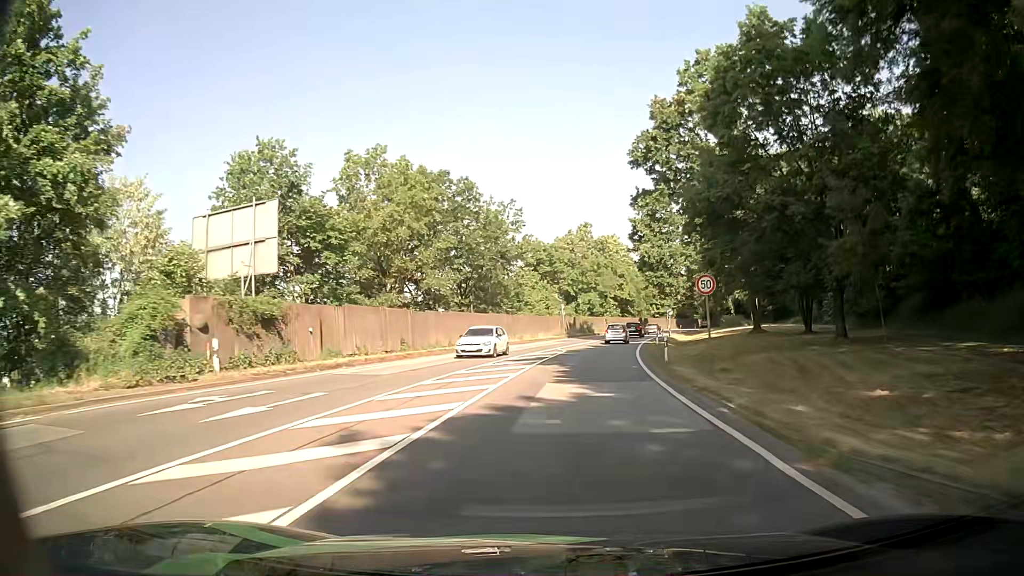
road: primary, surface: asphalt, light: Day
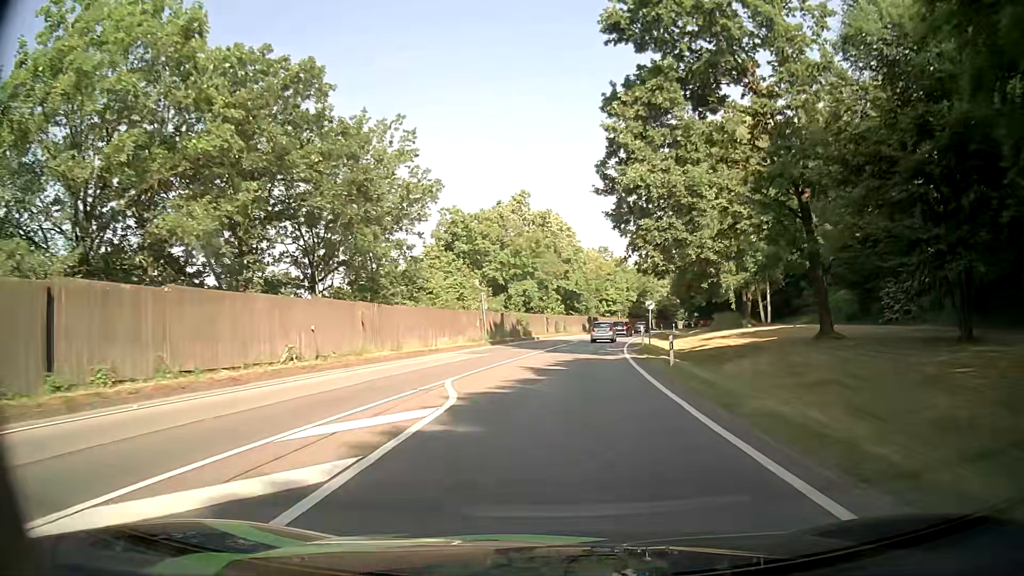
(+1.2, +25.0) m; +6°
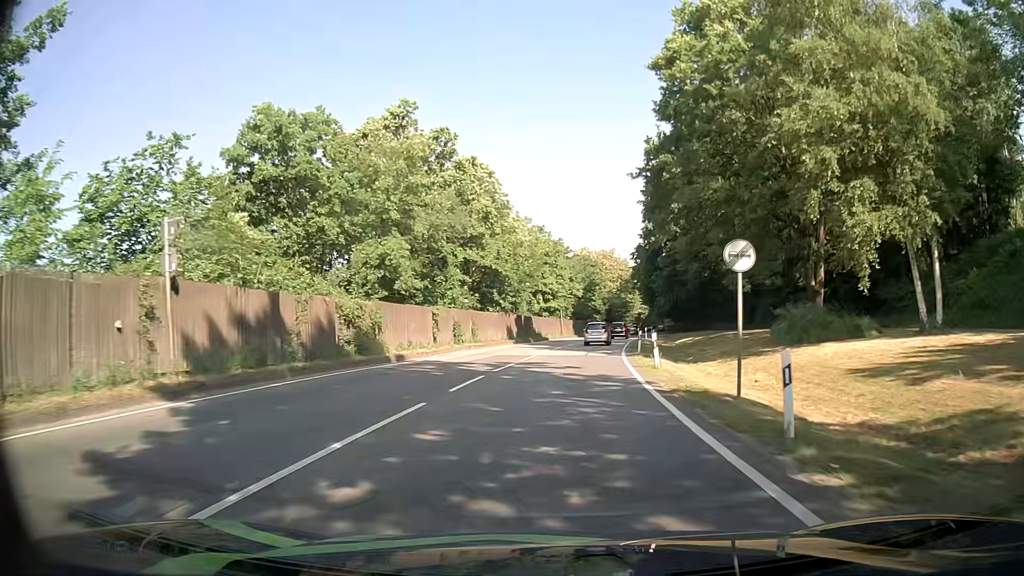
(+1.8, +33.0) m; +6°
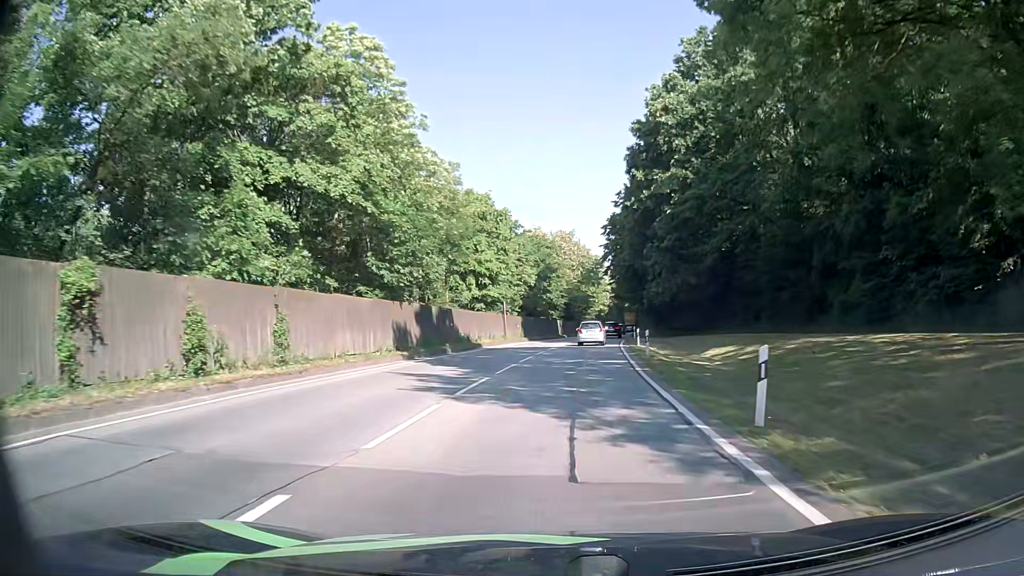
(+0.7, +24.5) m; +3°
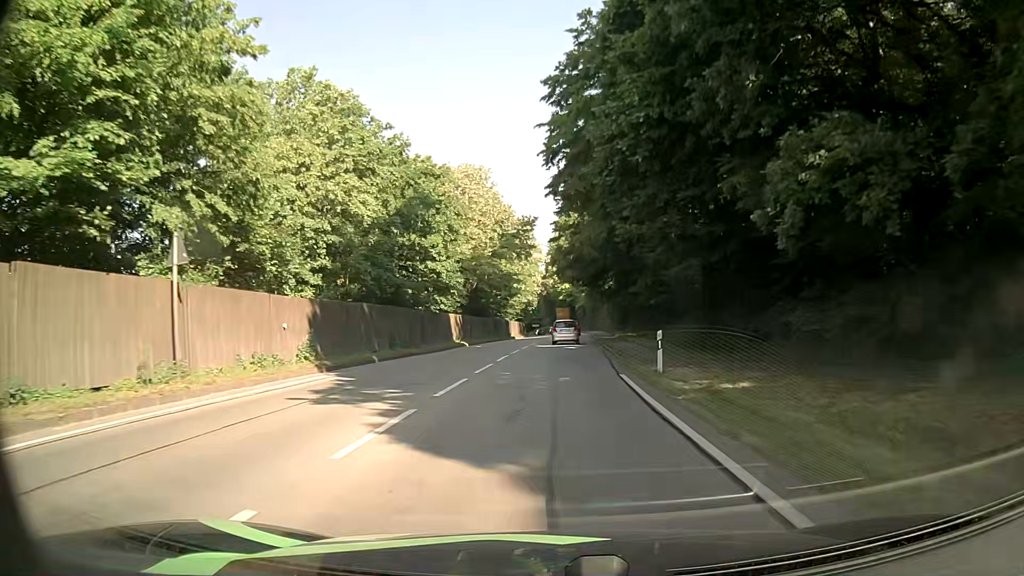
(+2.7, +40.5) m; +7°
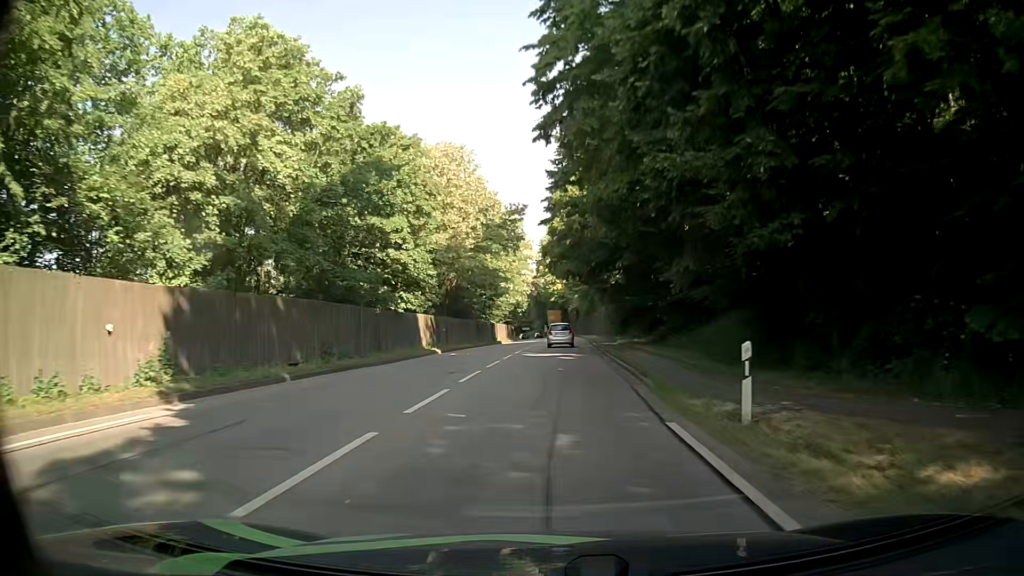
(+0.1, +8.1) m; +1°
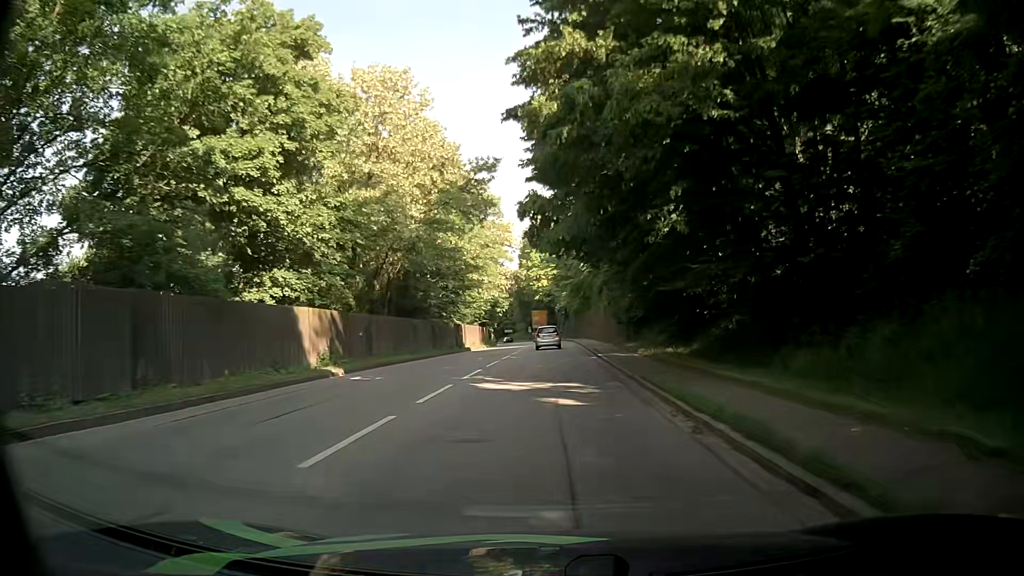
(0.0, +16.2) m; +1°
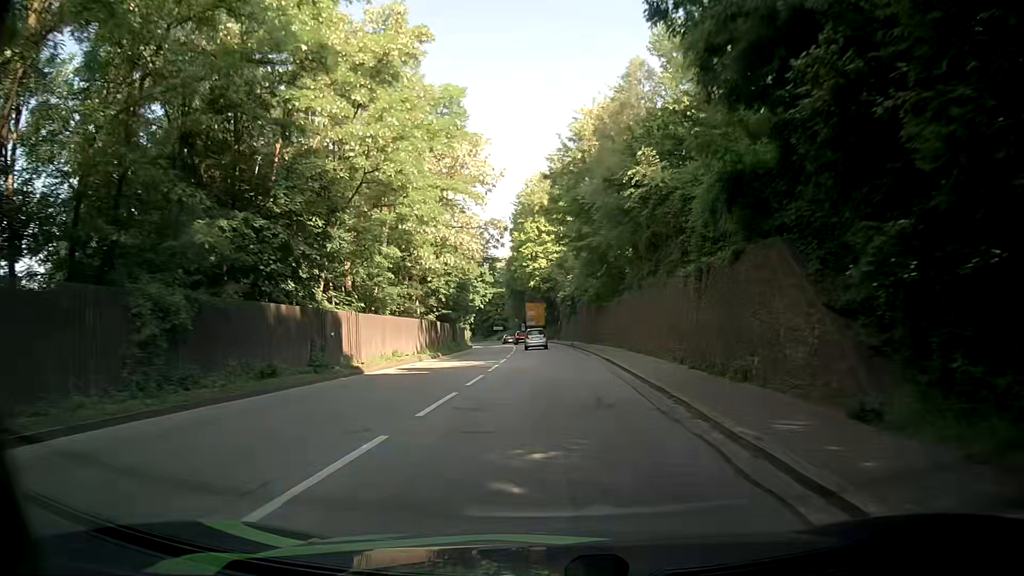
(+0.1, +31.9) m; 0°
(0, +10) (0, +20) (0, +30) (0, +40) (0, +50) (-1, +60) (-1, +70) (-2, +80) (-3, +90) (-5, +100) m
